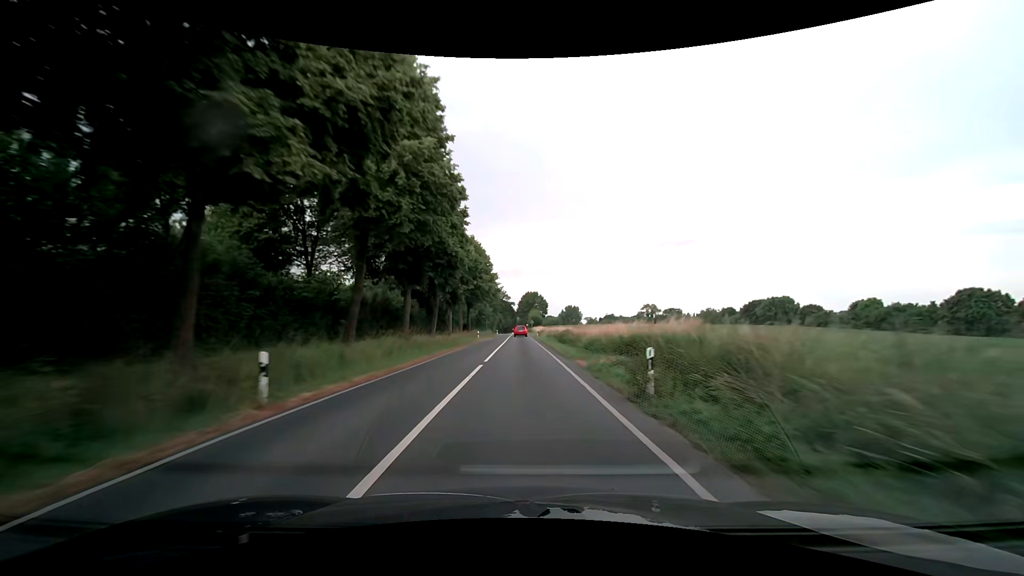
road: secondary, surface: asphalt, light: Day
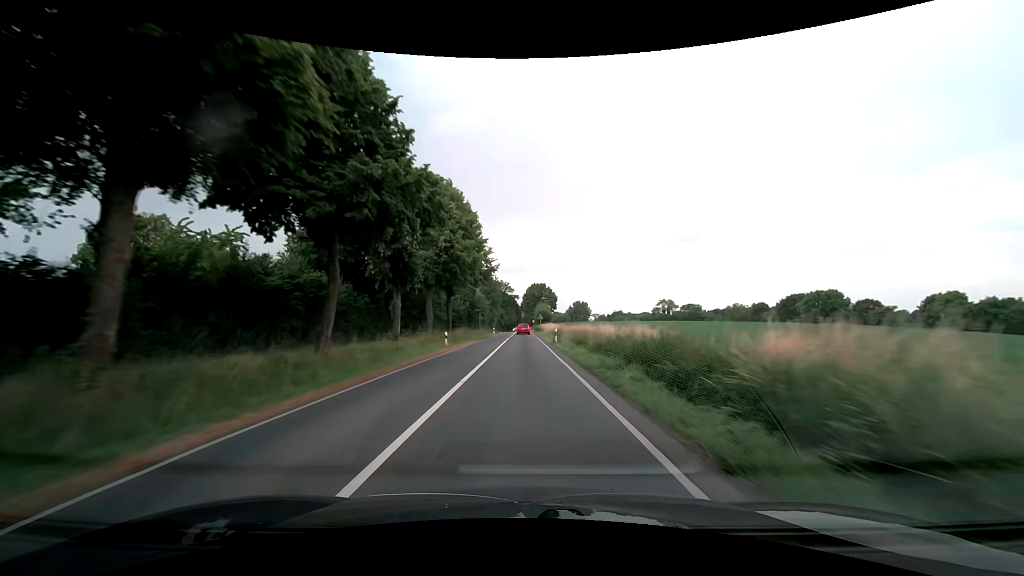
(-0.2, +27.4) m; -1°
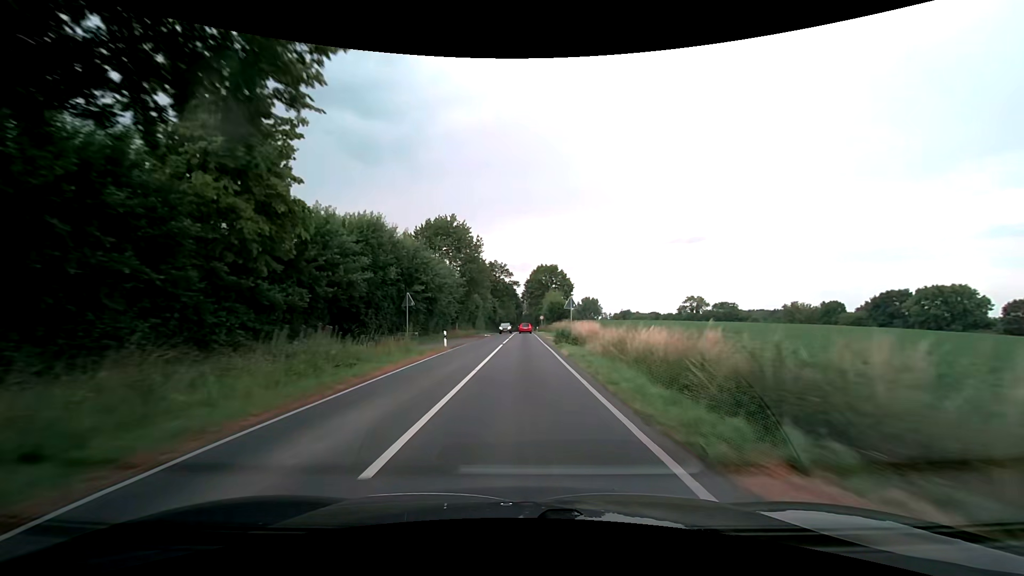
(0.0, +50.7) m; 0°
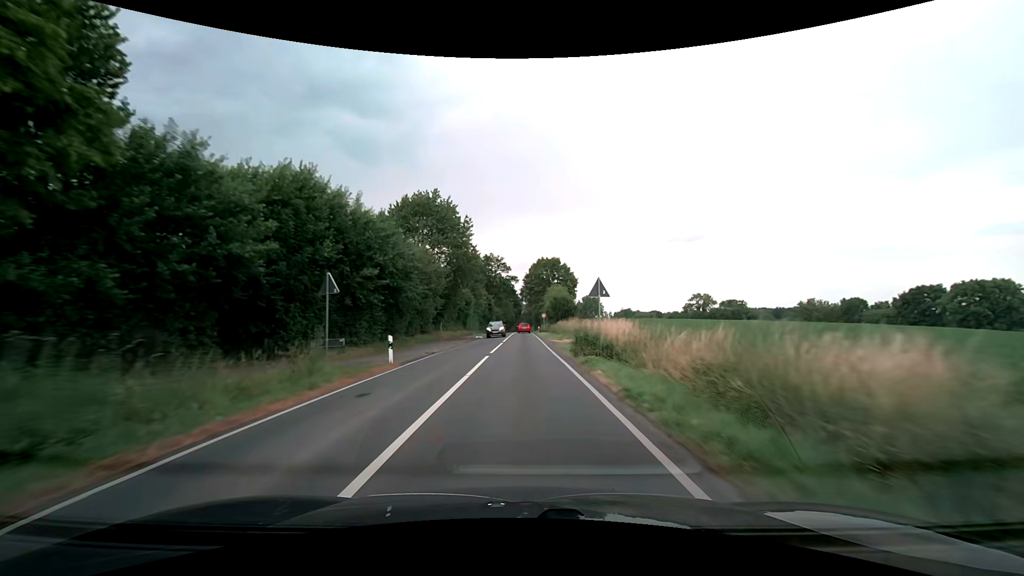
(0.0, +11.9) m; +1°
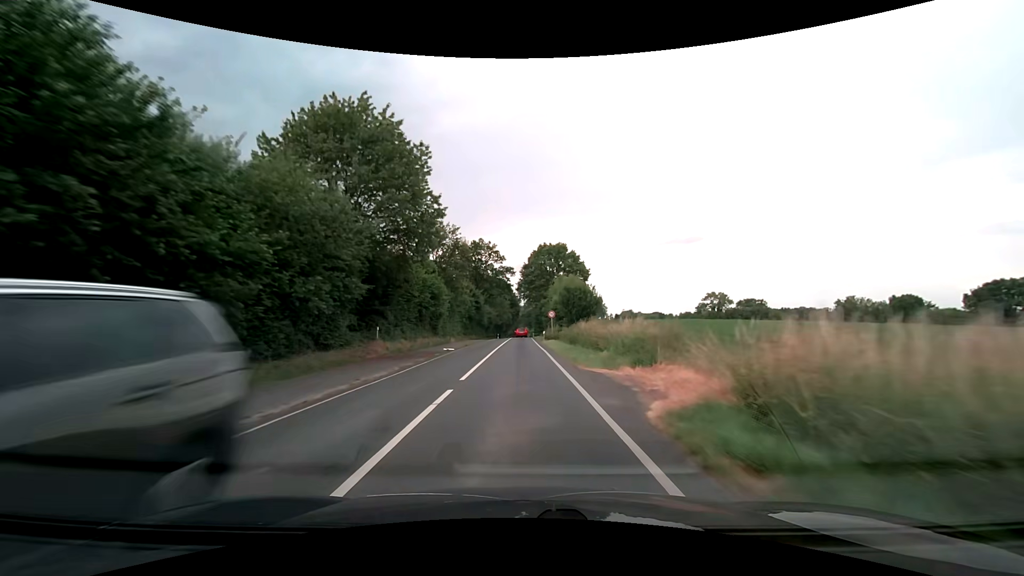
(-0.1, +23.1) m; 0°
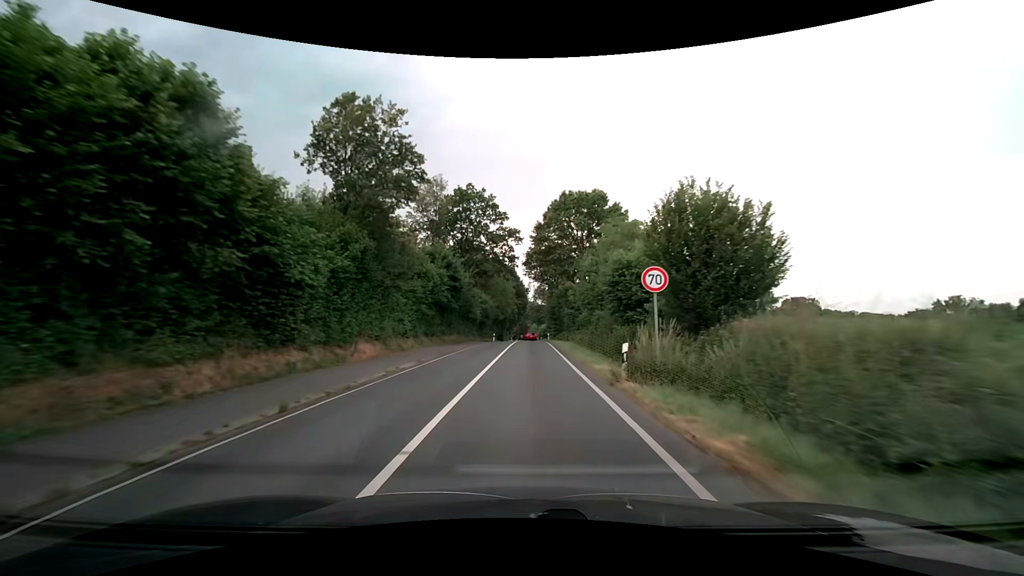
(-0.3, +33.6) m; -1°
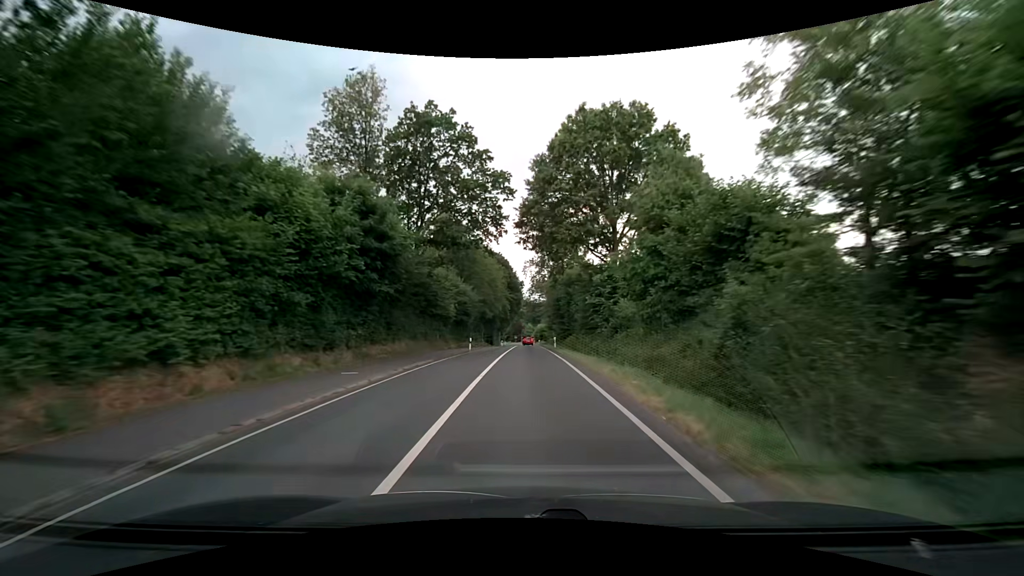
(+0.1, +22.0) m; +1°
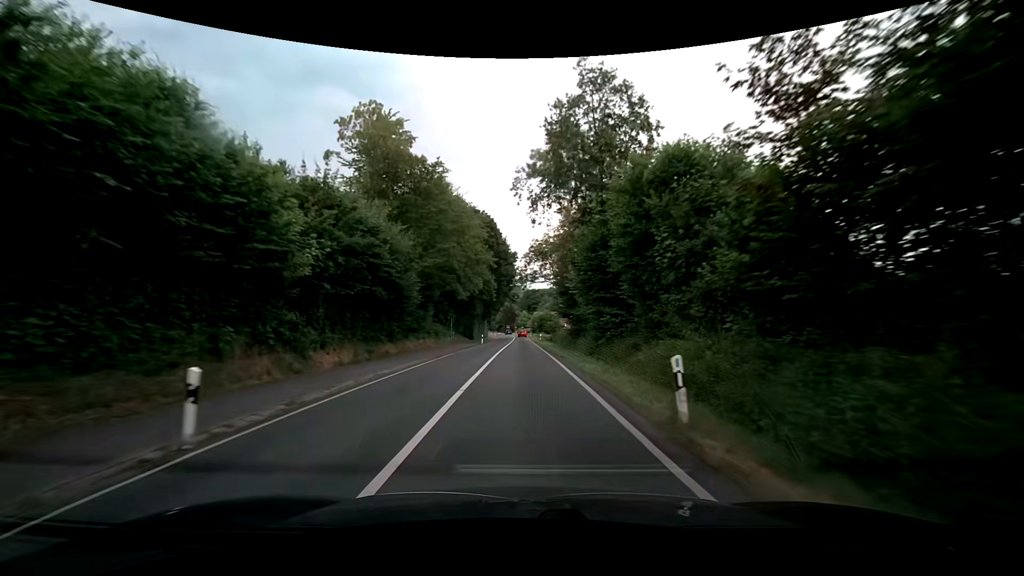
(-0.1, +33.0) m; 0°
(0, +10) (0, +20) (0, +30) (0, +40) (0, +50) (0, +60) (0, +70) (0, +80) (0, +90) (0, +100) m
